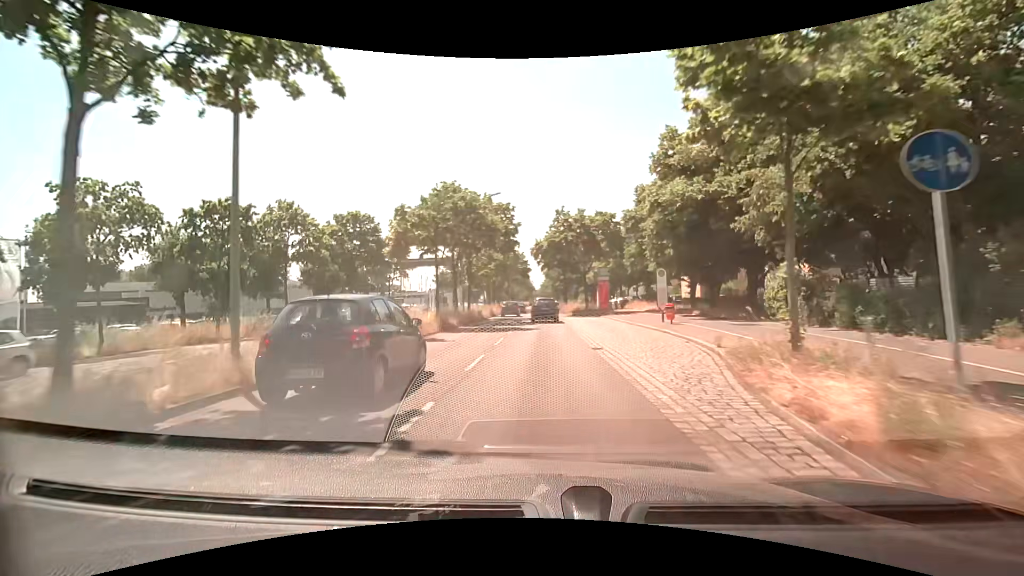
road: primary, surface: asphalt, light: Day
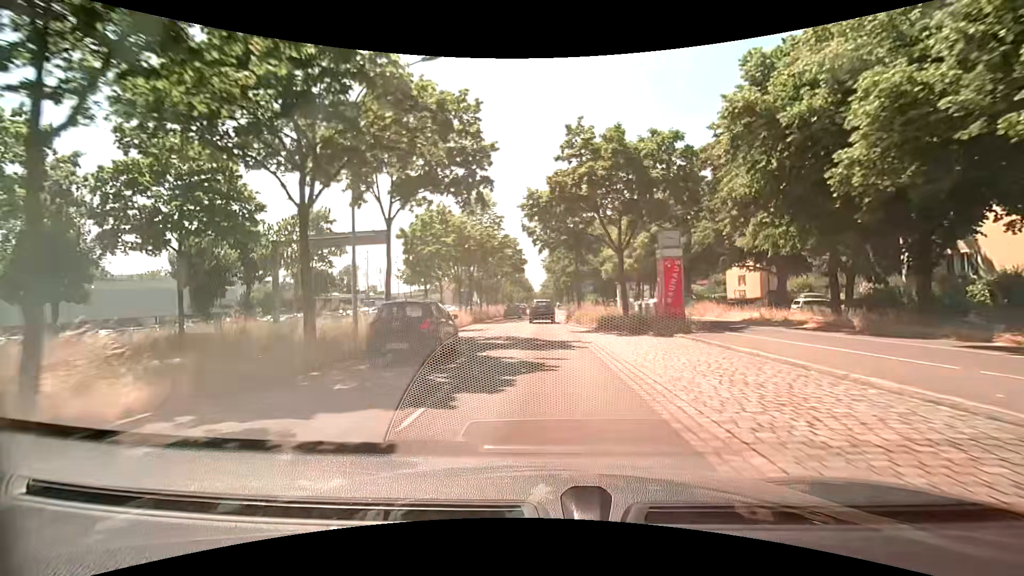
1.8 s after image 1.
(-0.2, +22.5) m; -1°
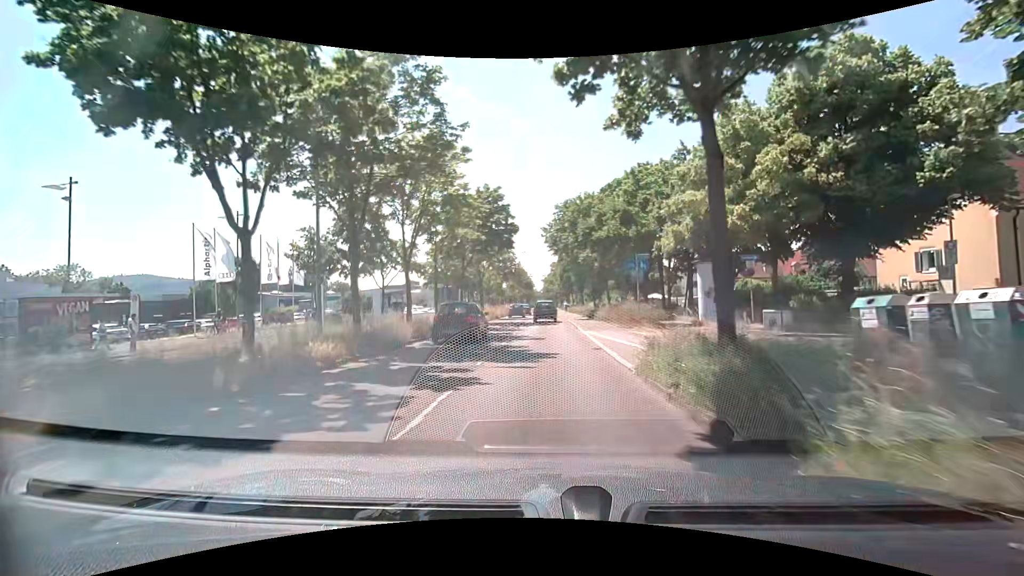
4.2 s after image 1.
(-0.1, +30.3) m; -1°
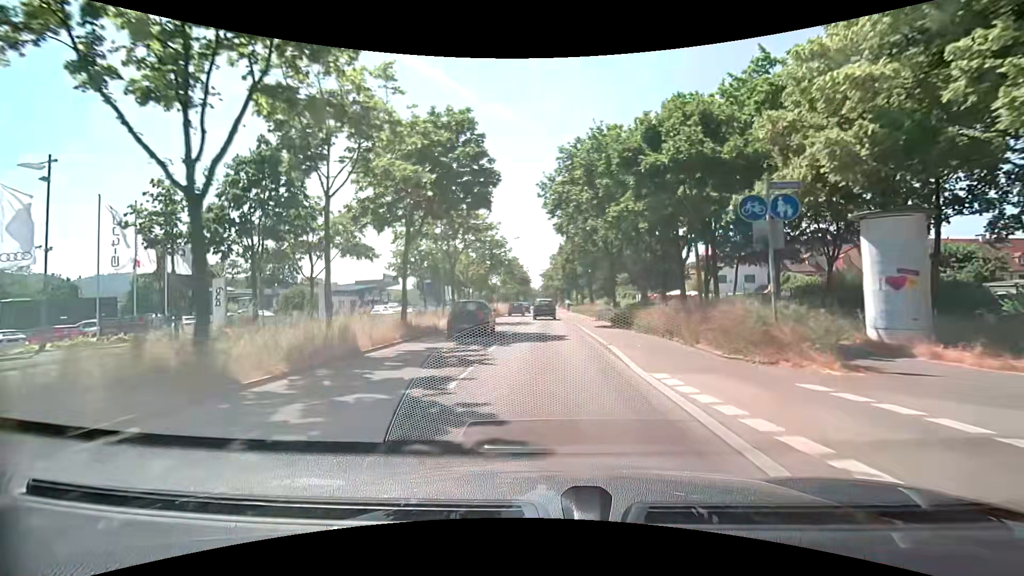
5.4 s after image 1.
(+0.3, +15.3) m; +1°
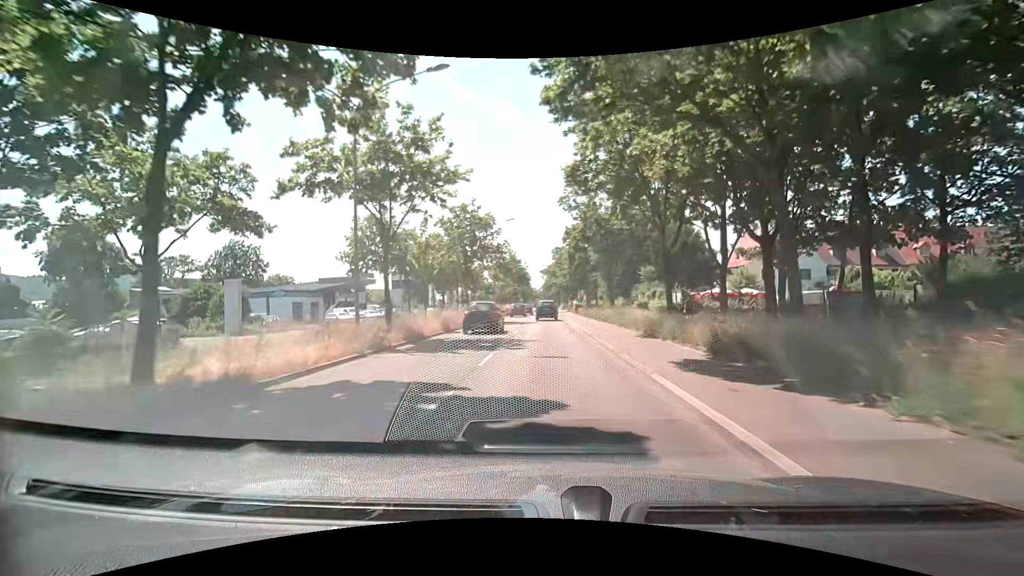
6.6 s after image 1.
(+0.1, +15.0) m; 0°
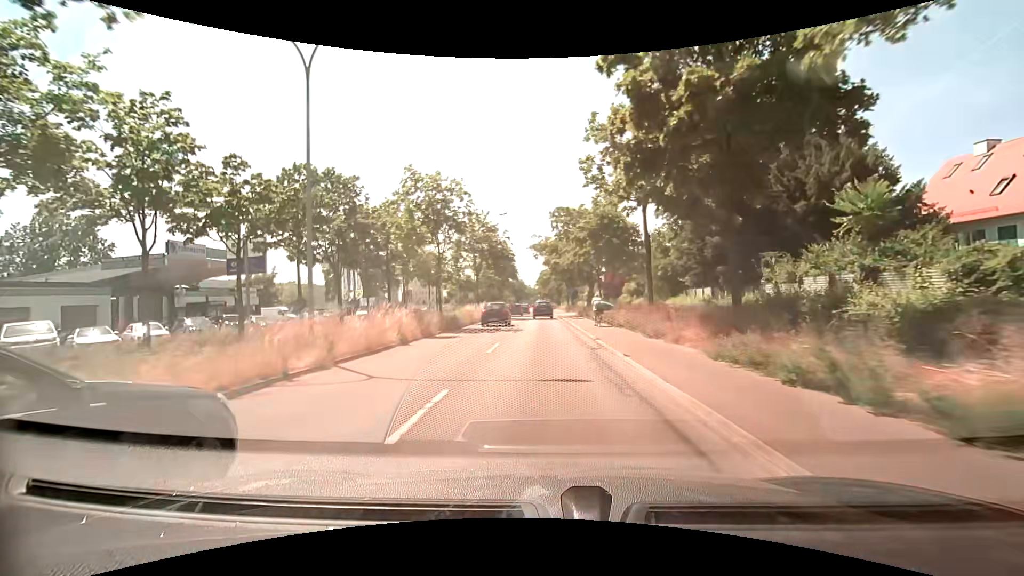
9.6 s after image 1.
(+0.2, +36.0) m; +1°
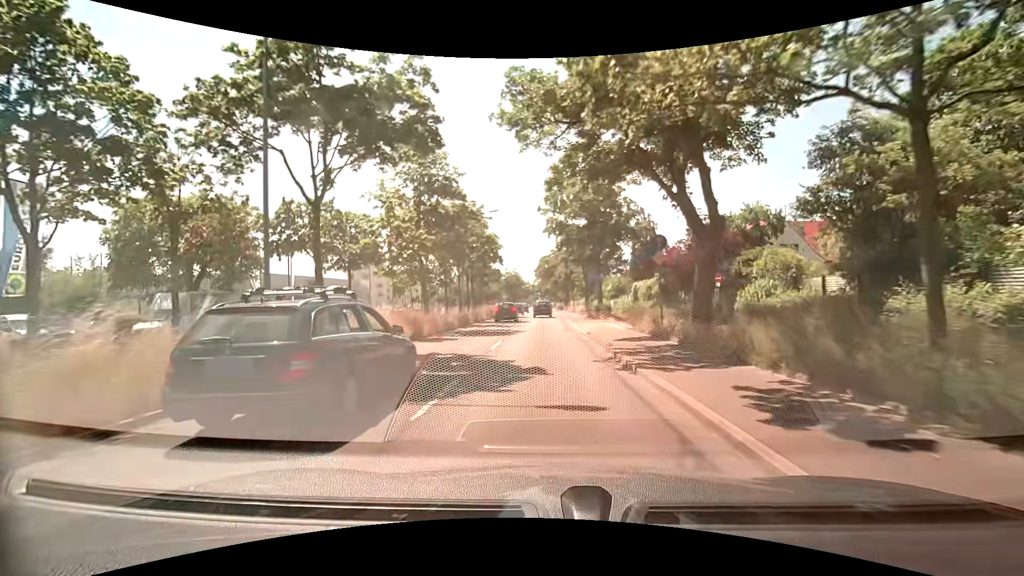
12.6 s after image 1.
(-0.3, +35.3) m; 0°
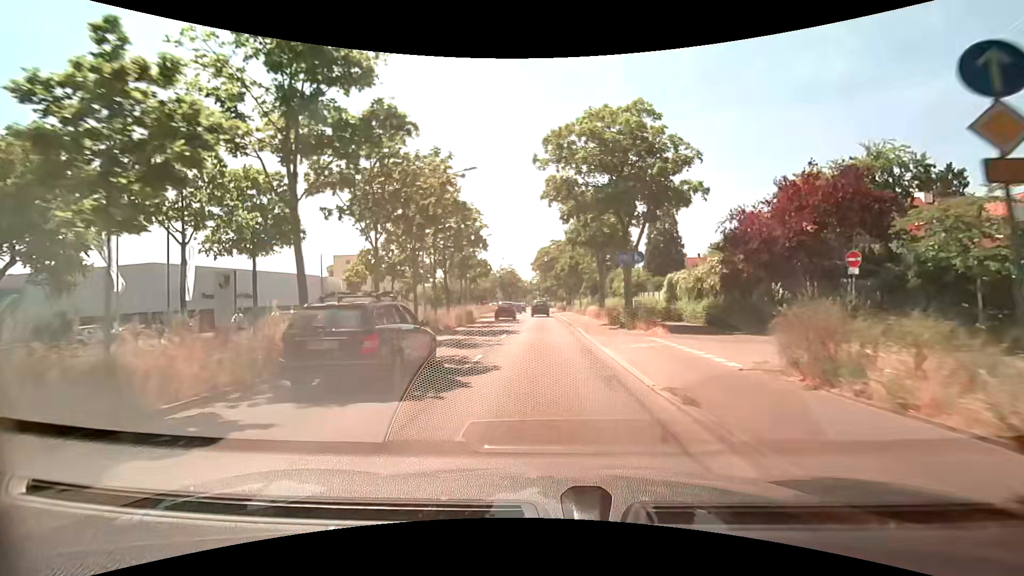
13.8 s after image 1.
(-0.1, +14.0) m; 0°
(0, +10) (0, +20) (0, +30) (0, +40) (0, +50) (0, +60) (-1, +70) (-1, +80) (-1, +90) (-1, +100) m
